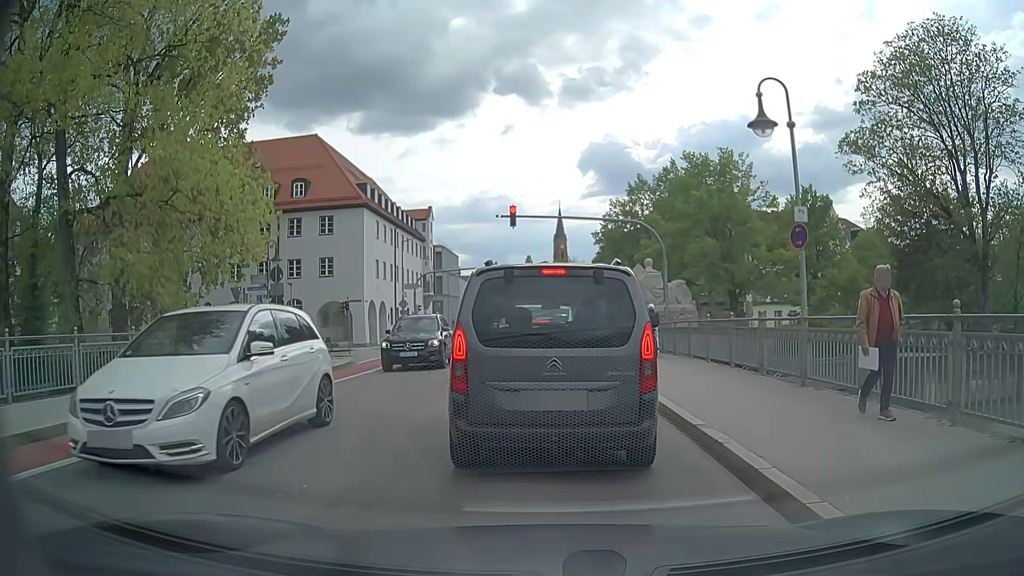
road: secondary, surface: asphalt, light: Day
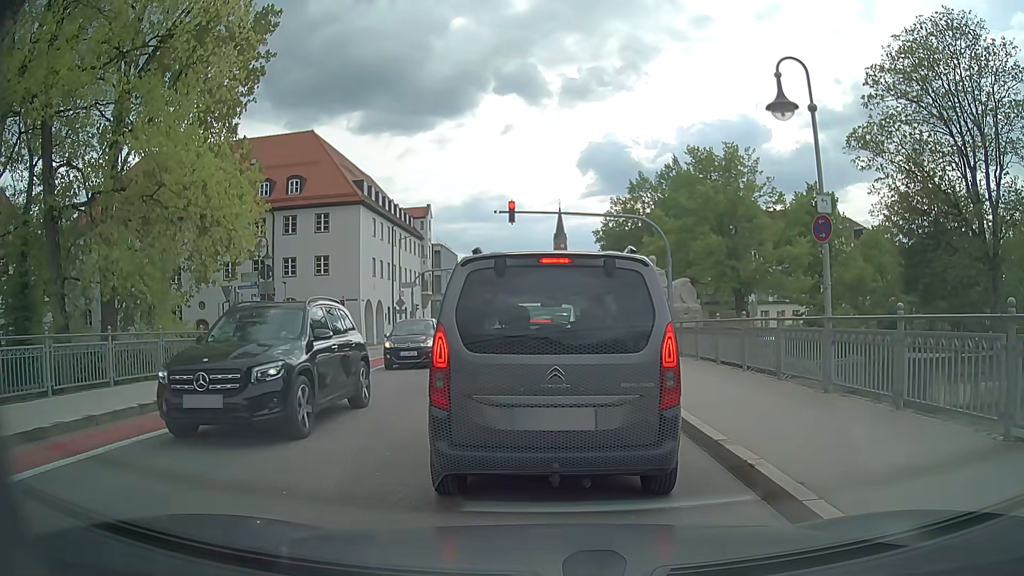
(0.0, +1.0) m; 0°
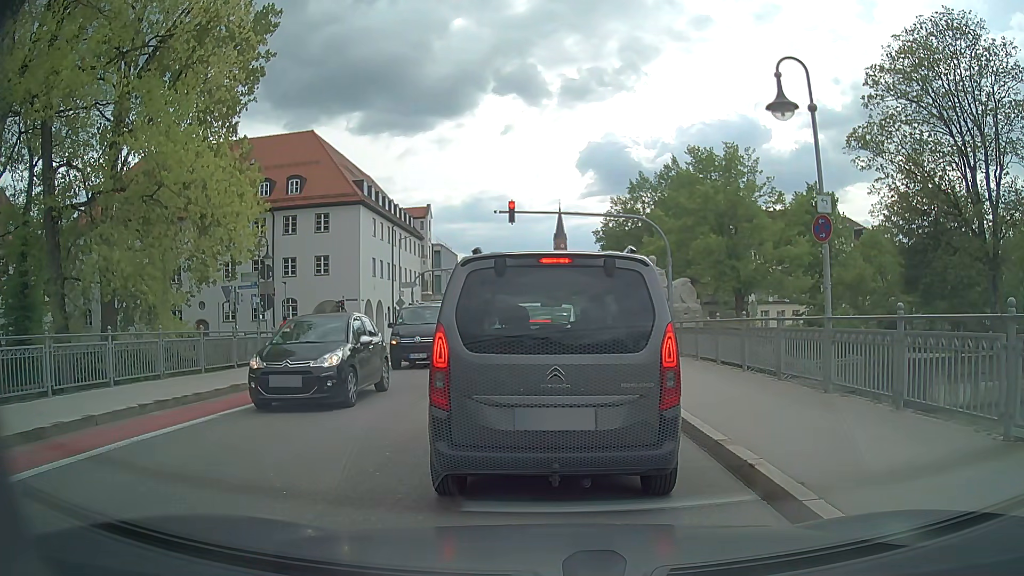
(0.0, +0.1) m; 0°
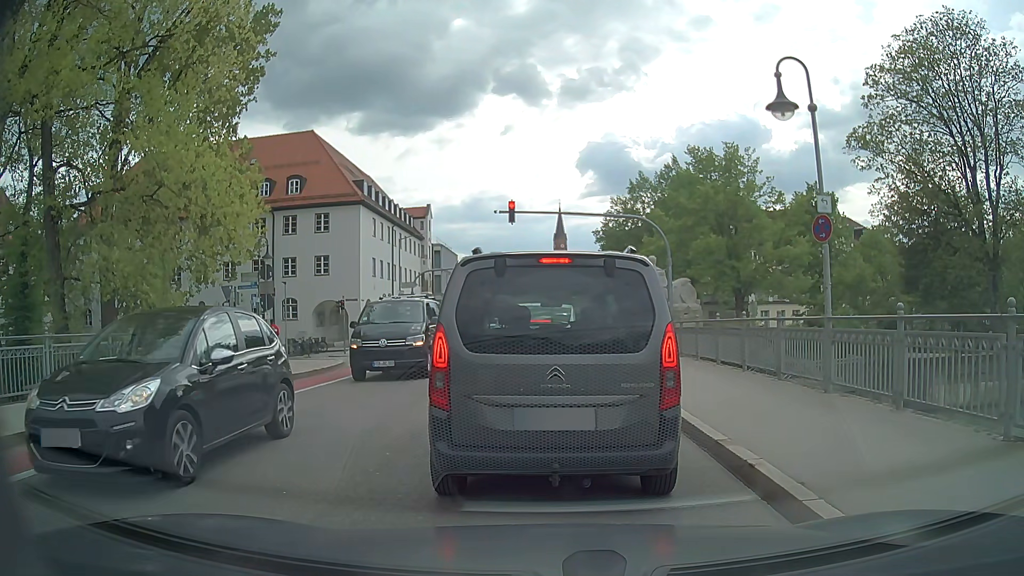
(0.0, 0.0) m; 0°
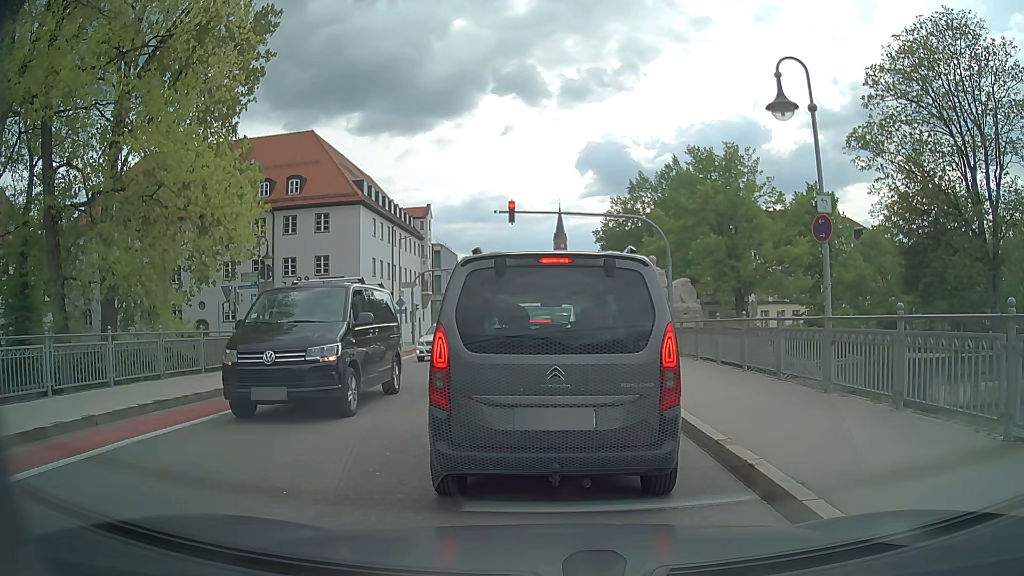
(0.0, 0.0) m; 0°
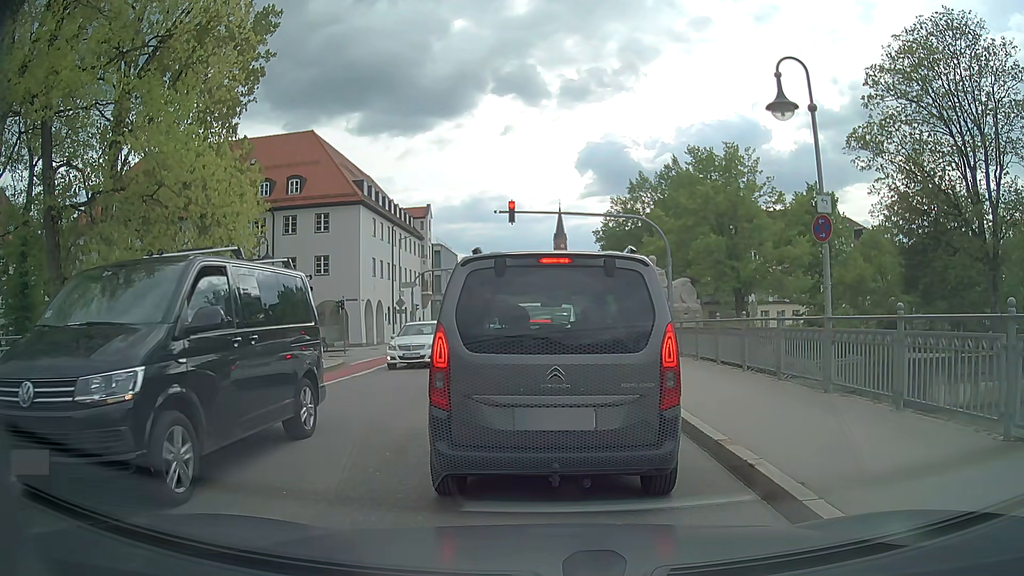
(0.0, 0.0) m; 0°
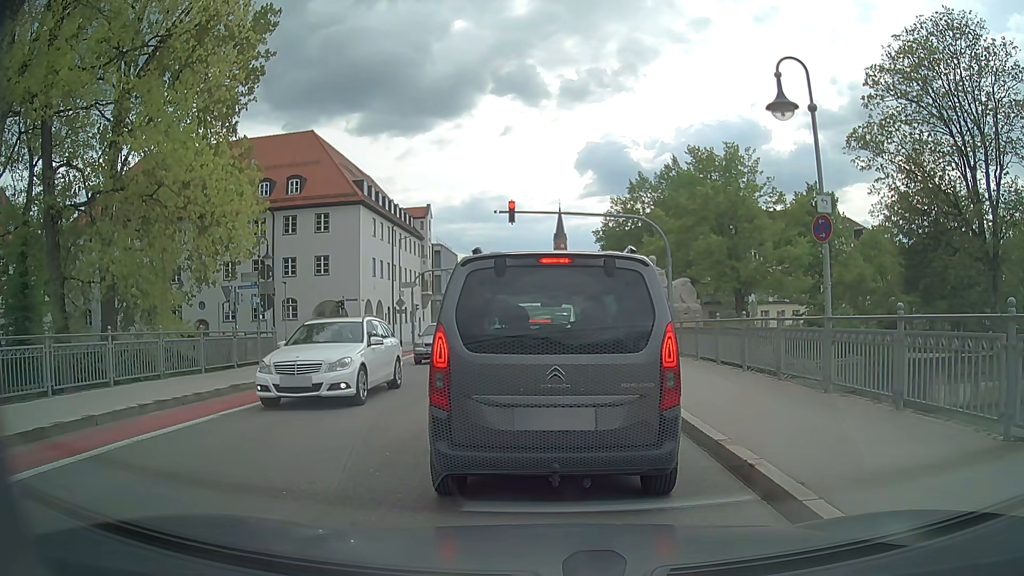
(0.0, 0.0) m; 0°
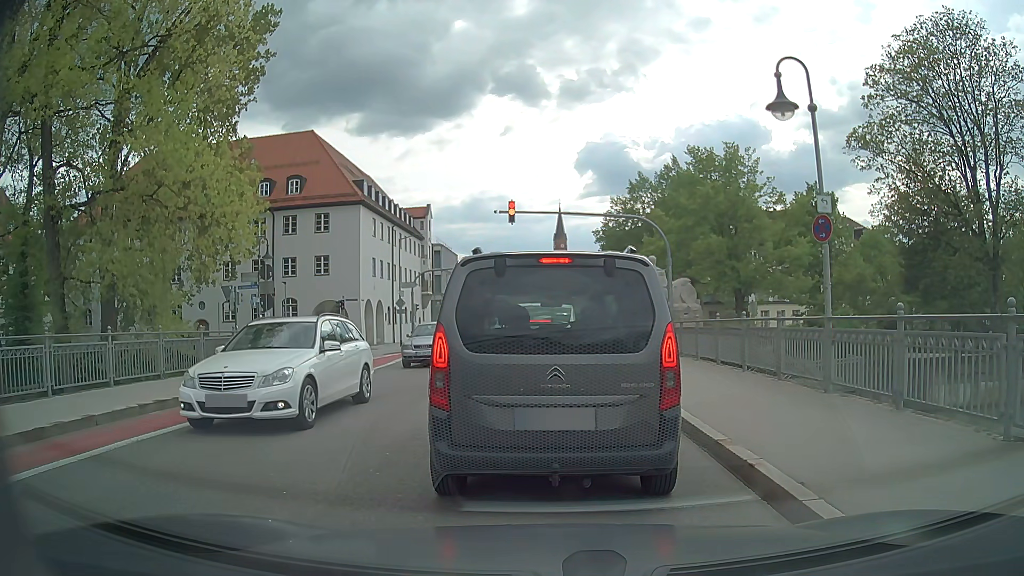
(0.0, 0.0) m; 0°
